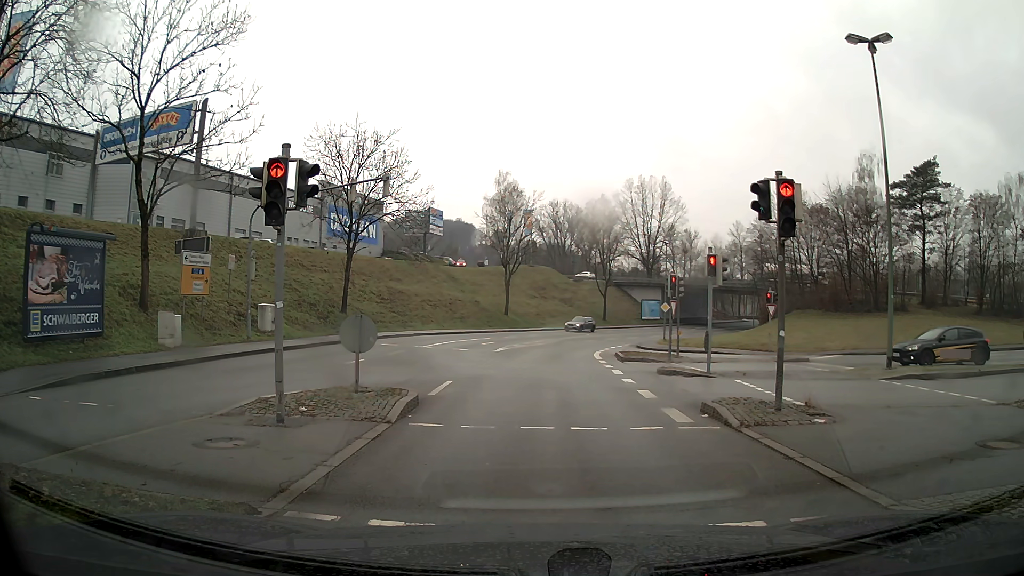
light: Day
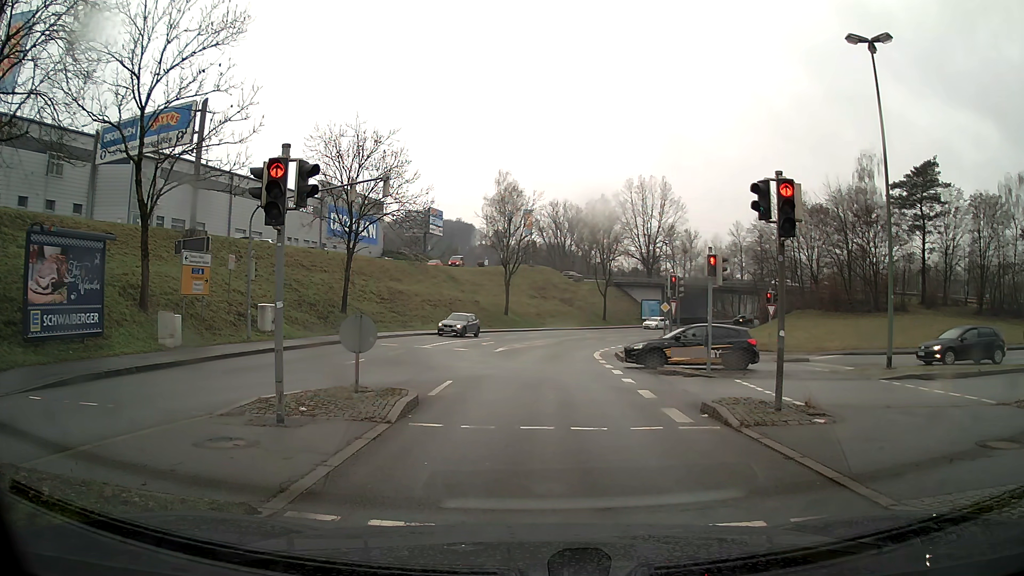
(0.0, 0.0) m; 0°
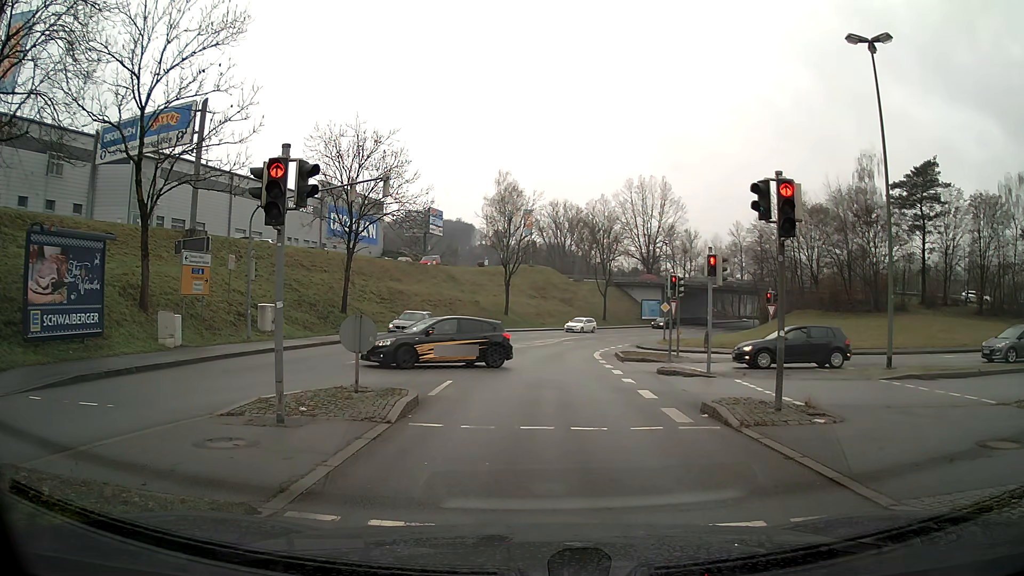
(0.0, 0.0) m; 0°
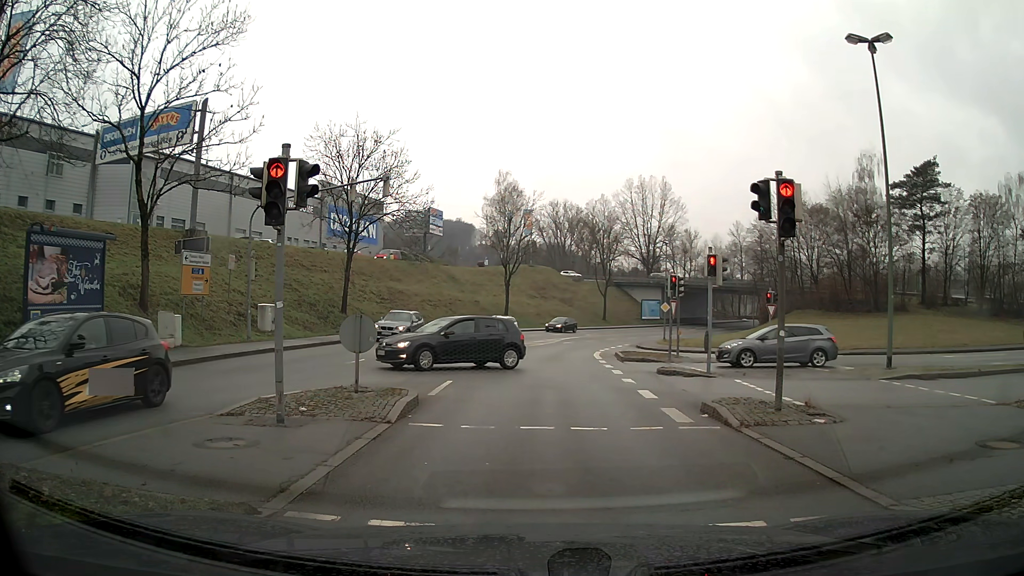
(0.0, 0.0) m; 0°
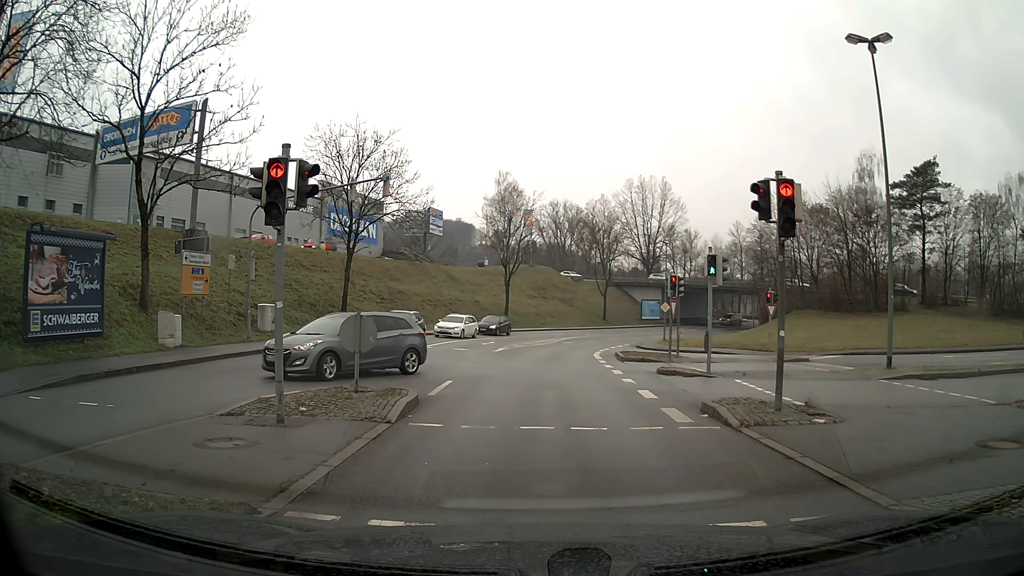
(0.0, 0.0) m; 0°
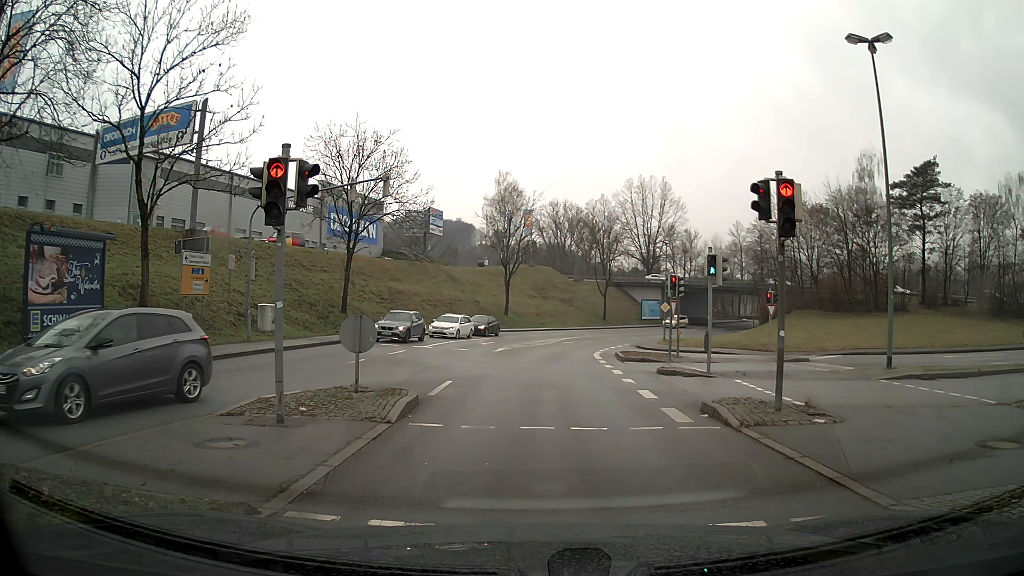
(0.0, 0.0) m; 0°
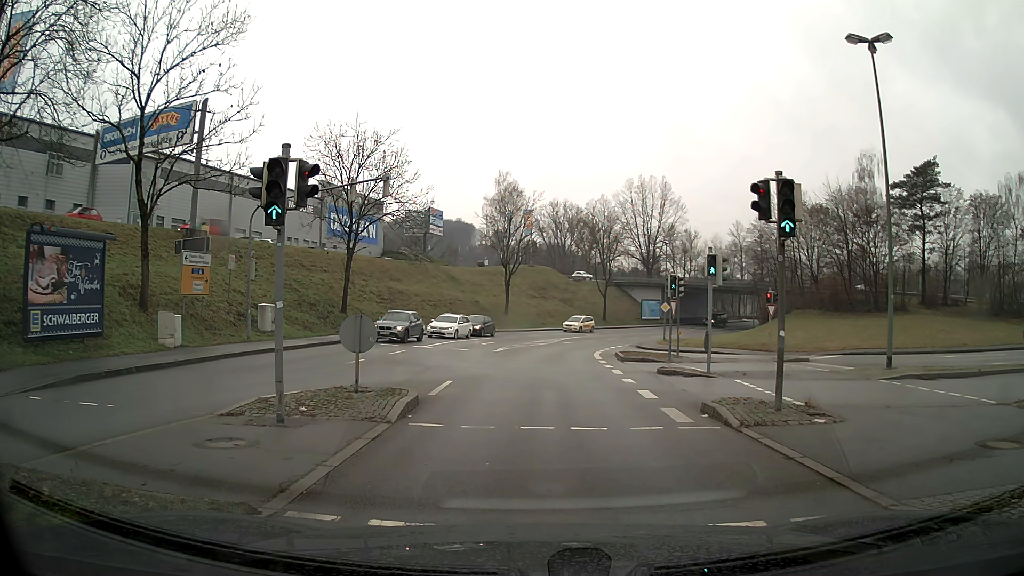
(0.0, 0.0) m; 0°
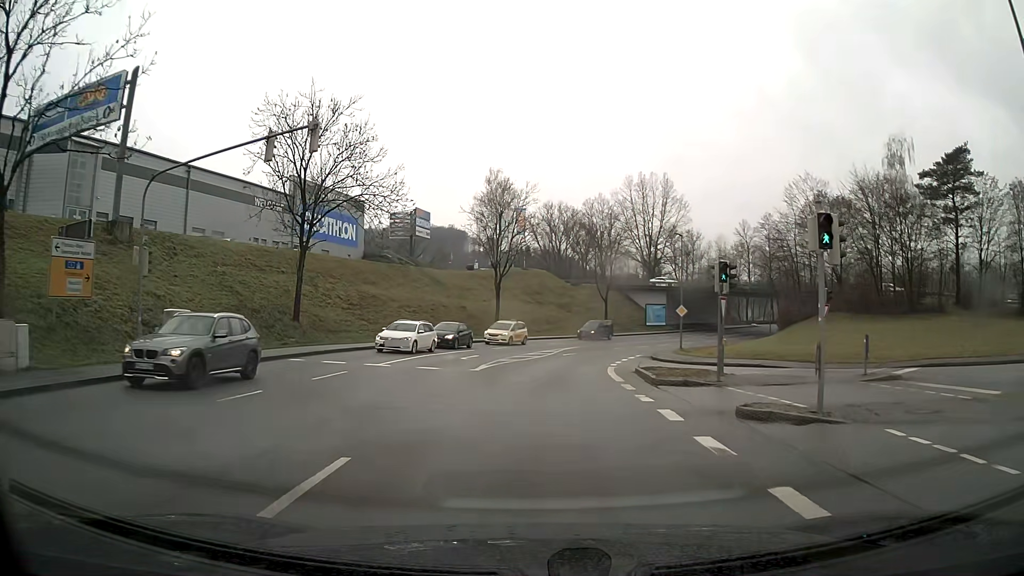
(+0.2, +8.8) m; +2°
(0, +10) (+1, +20) (+2, +30) (+4, +40) (+8, +49) (+12, +58) (+18, +66) (+24, +74) (+30, +82) (+37, +89) m
